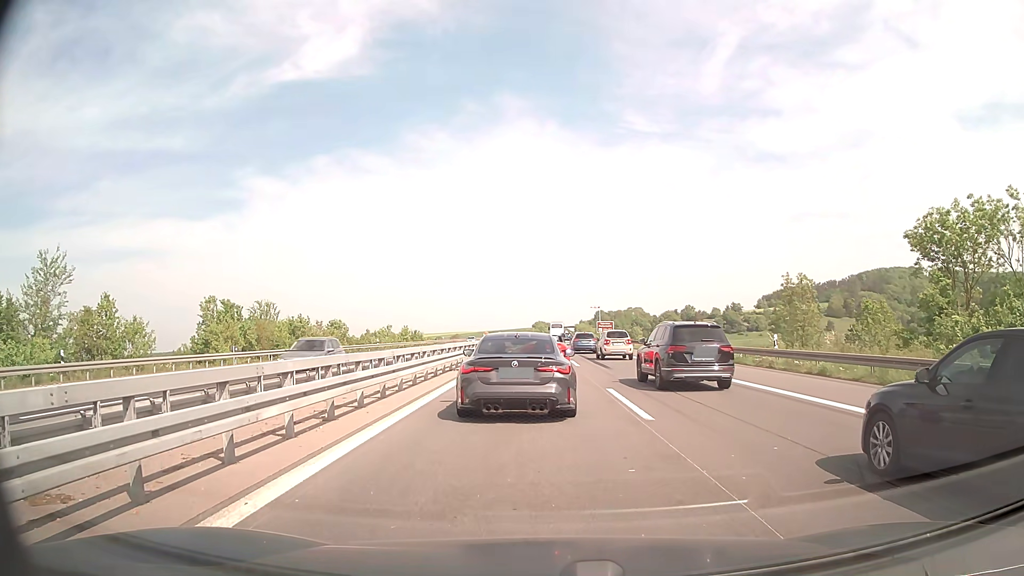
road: motorway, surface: concrete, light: Day
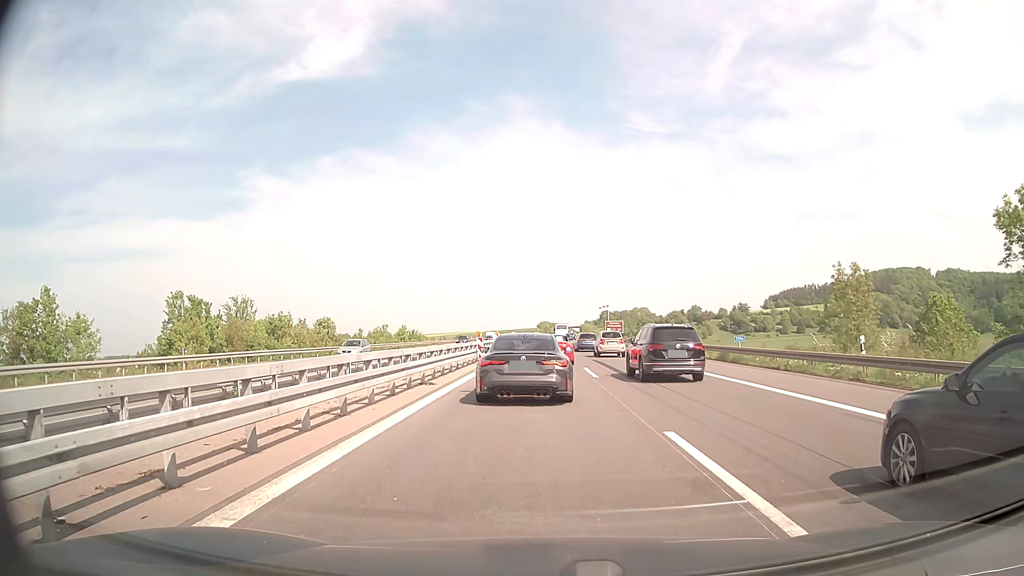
(-0.1, +7.5) m; 0°
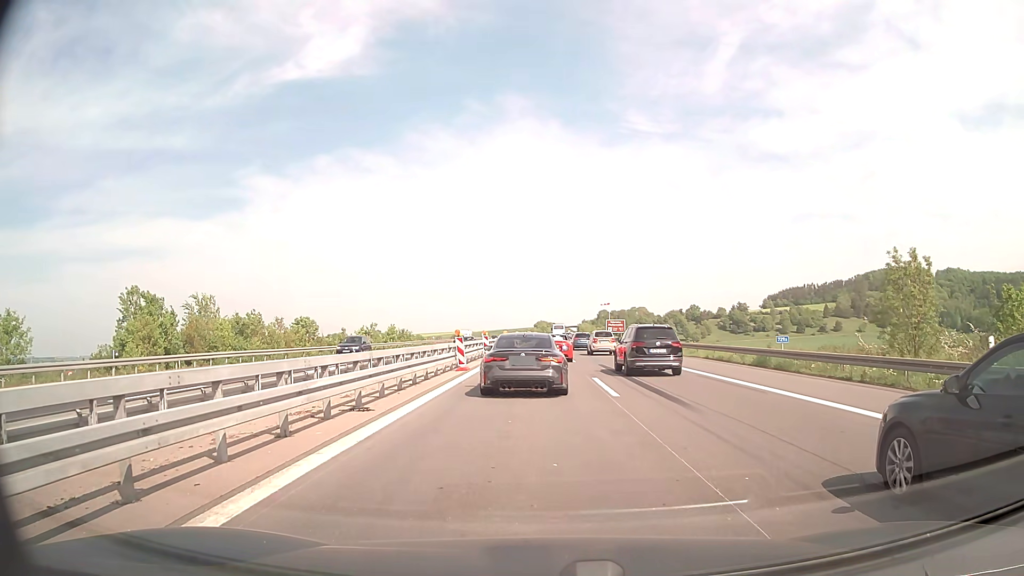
(-0.1, +6.7) m; 0°
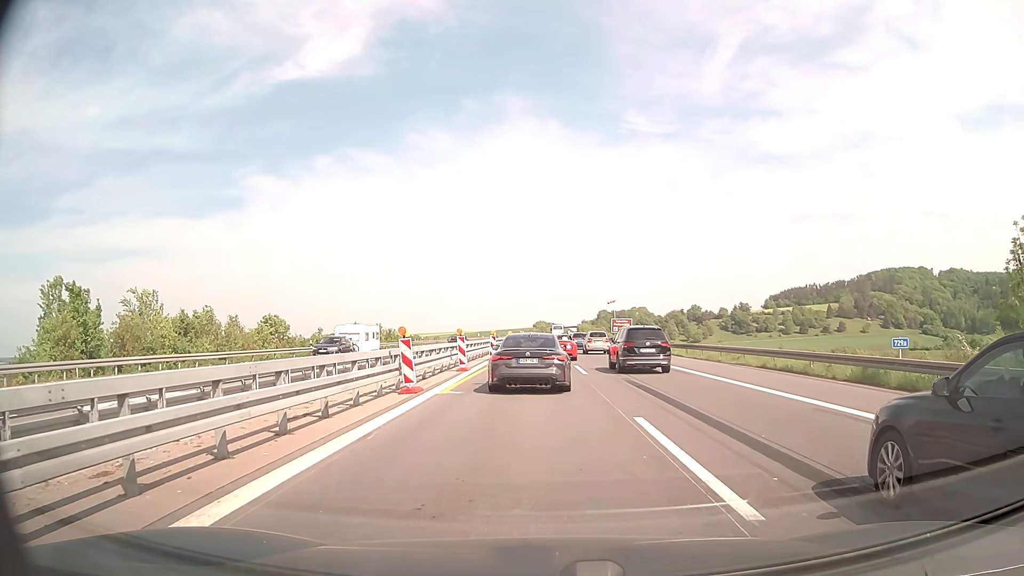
(0.0, +9.9) m; 0°
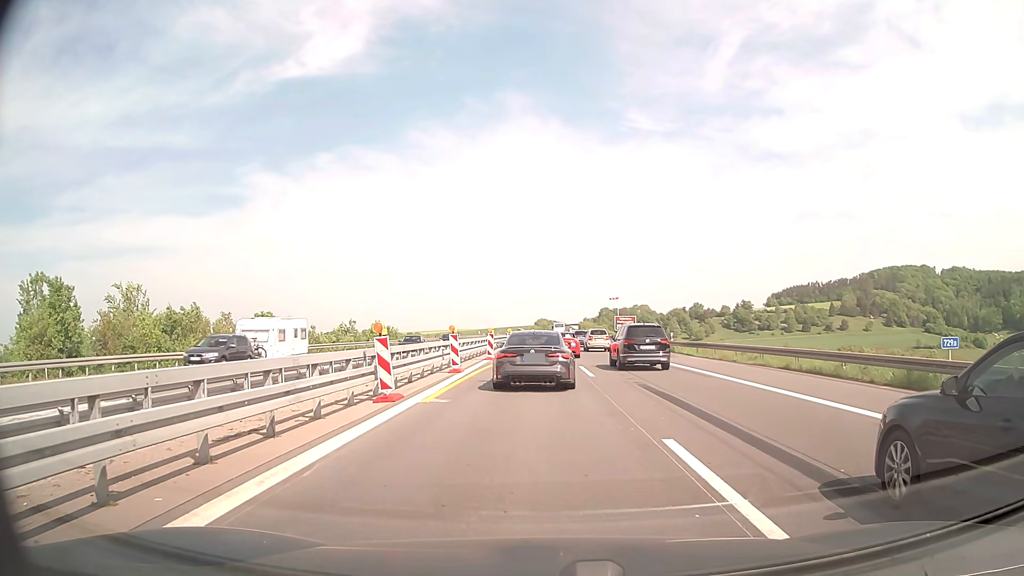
(0.0, +2.4) m; 0°
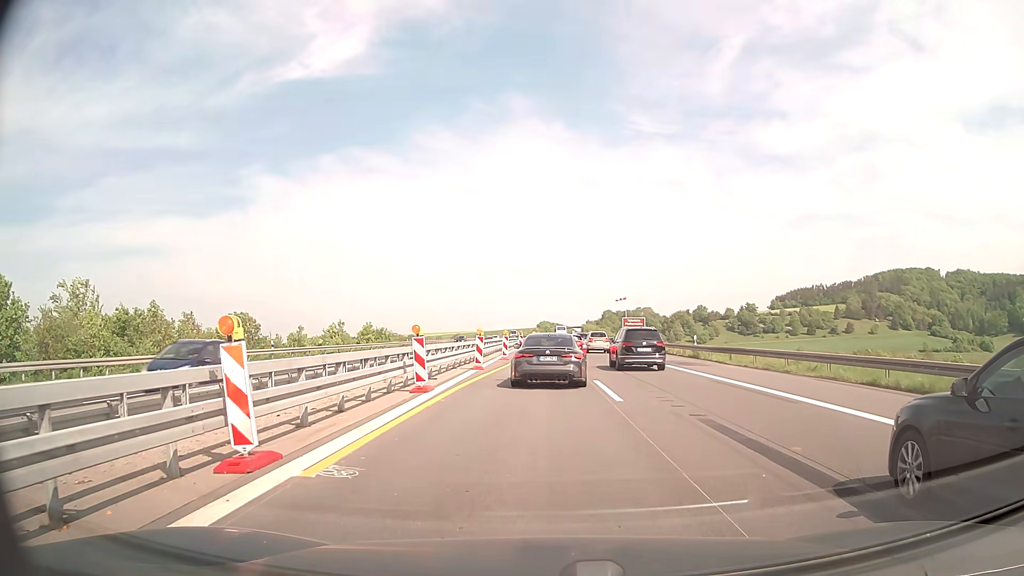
(0.0, +6.8) m; -1°
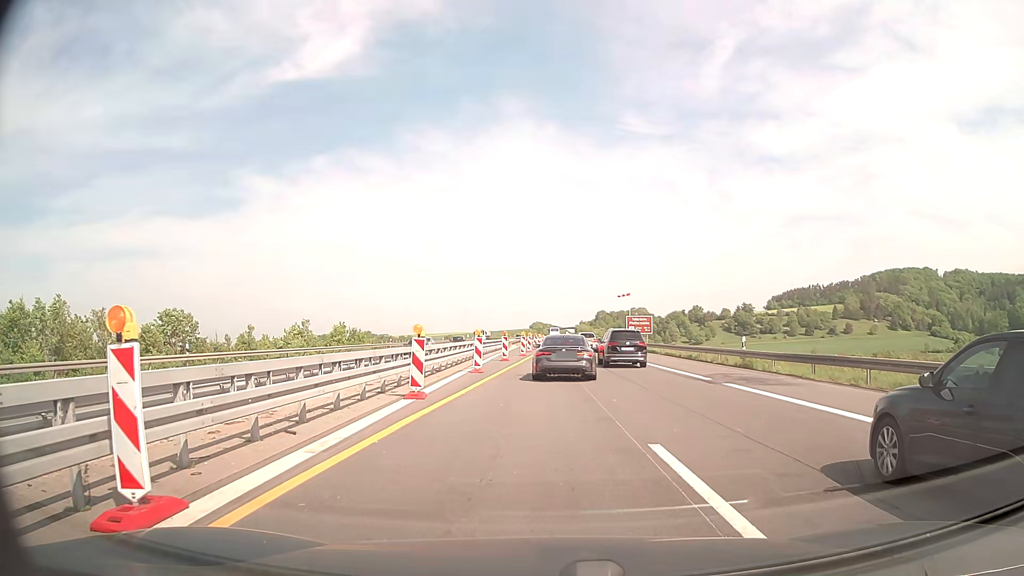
(+0.2, +11.5) m; +1°
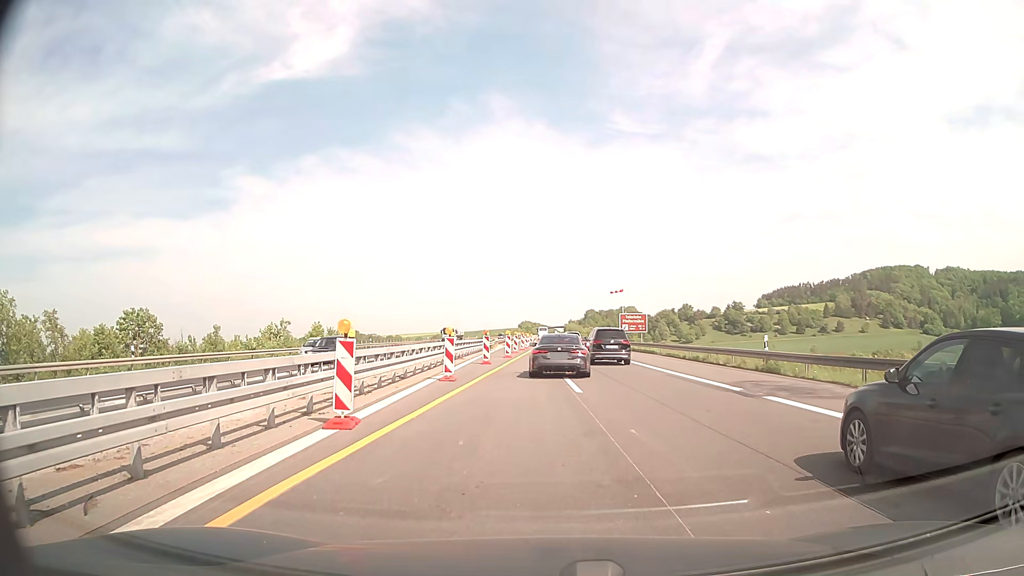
(+0.1, +4.6) m; +2°
